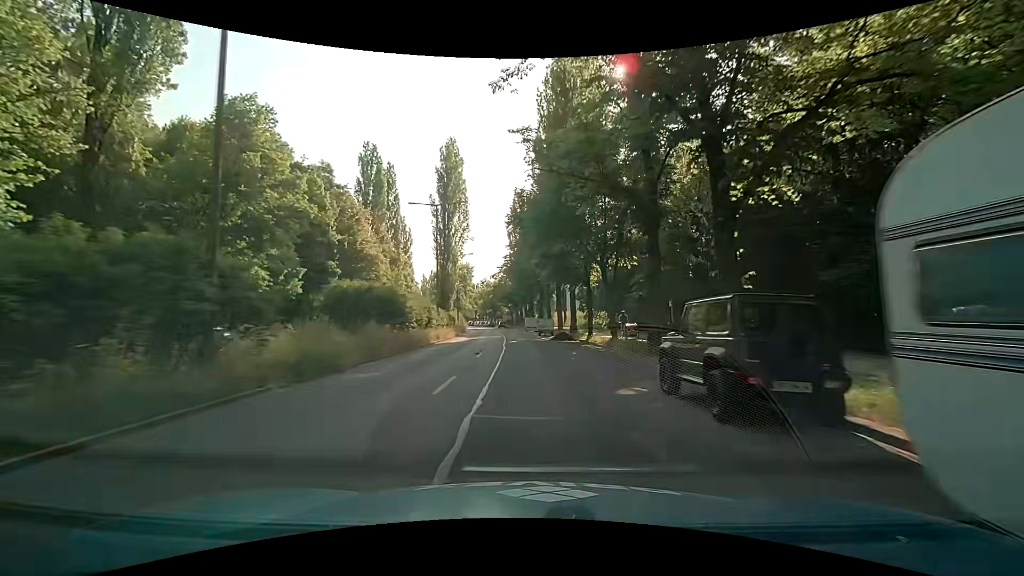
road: secondary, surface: asphalt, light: Day
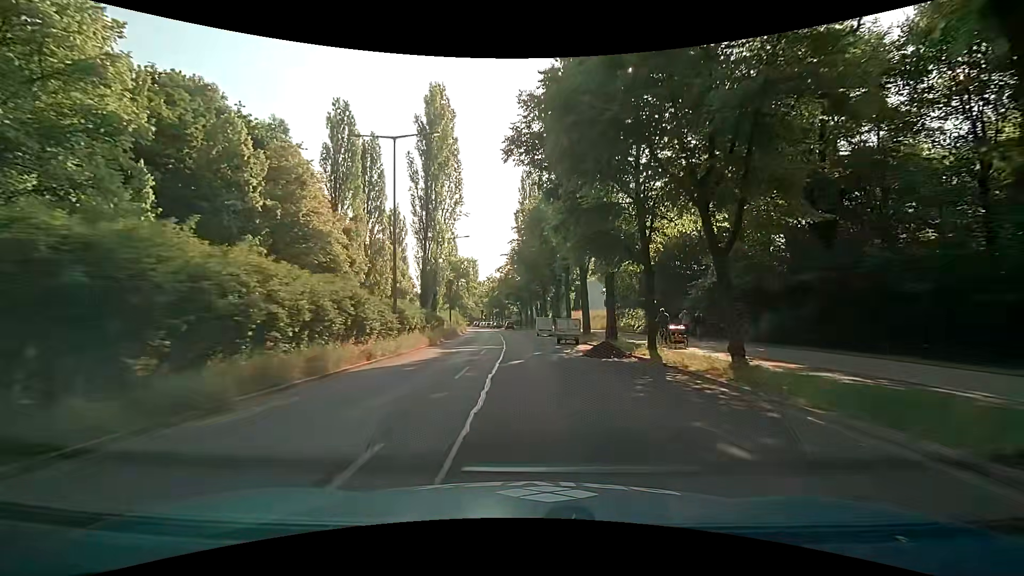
(-0.2, +15.2) m; -2°
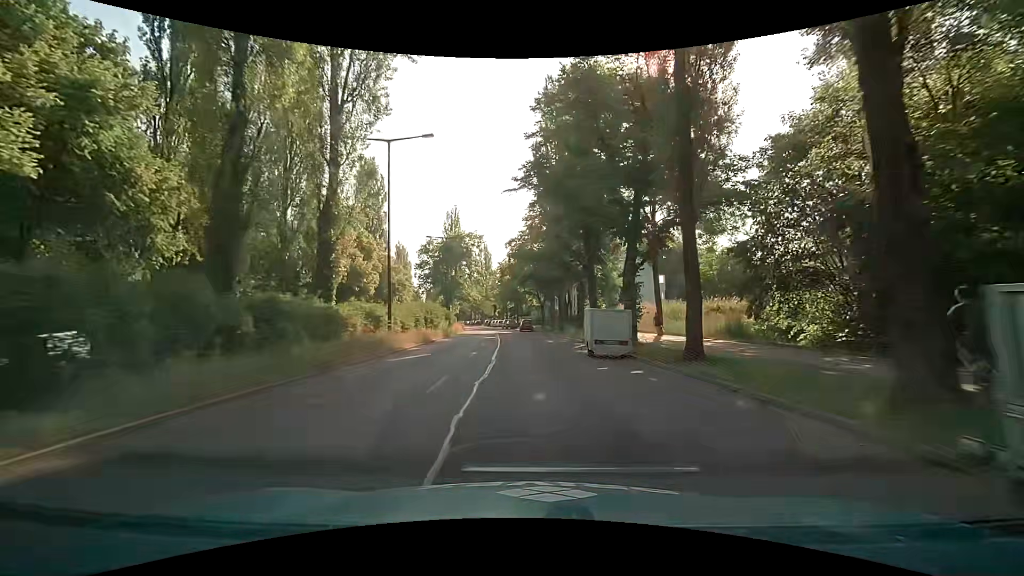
(-0.4, +29.7) m; -3°
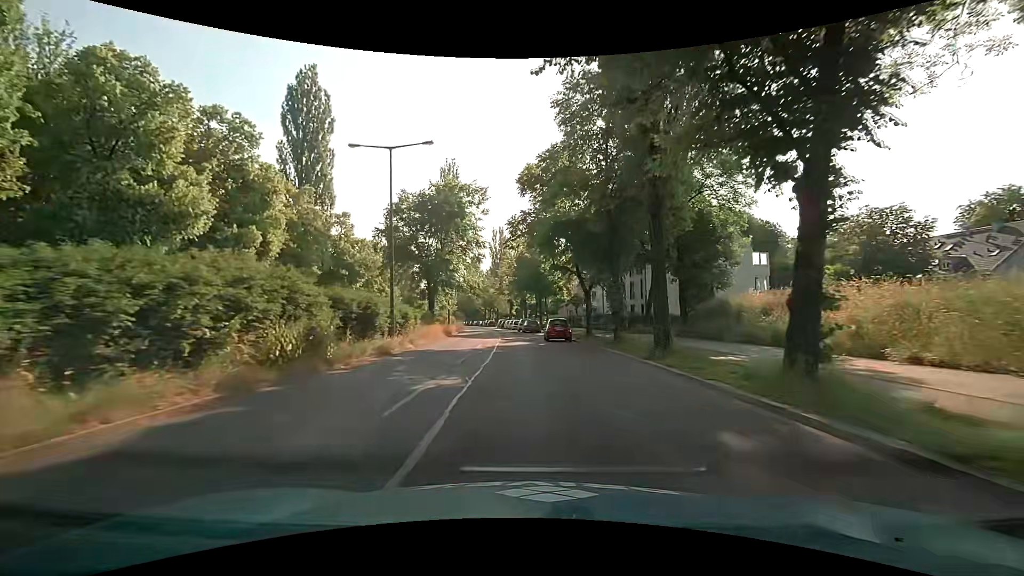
(-0.3, +29.3) m; -3°
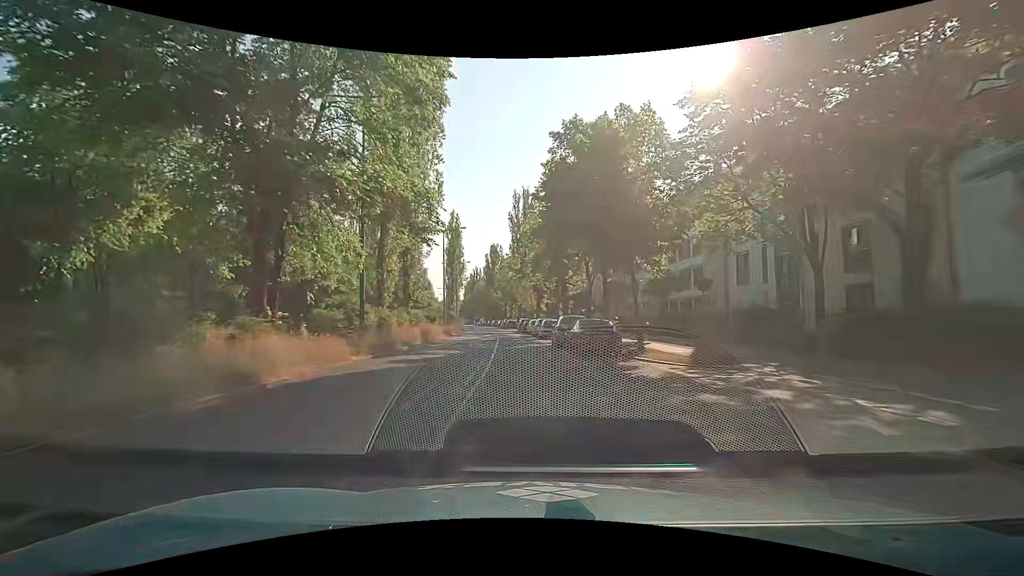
(-0.6, +35.9) m; -3°
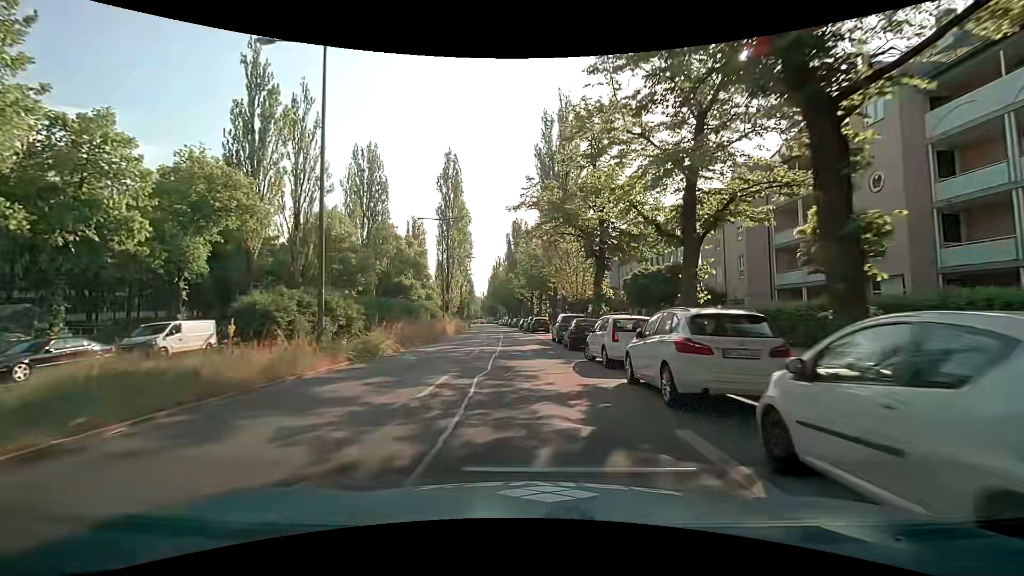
(-0.8, +34.7) m; -3°
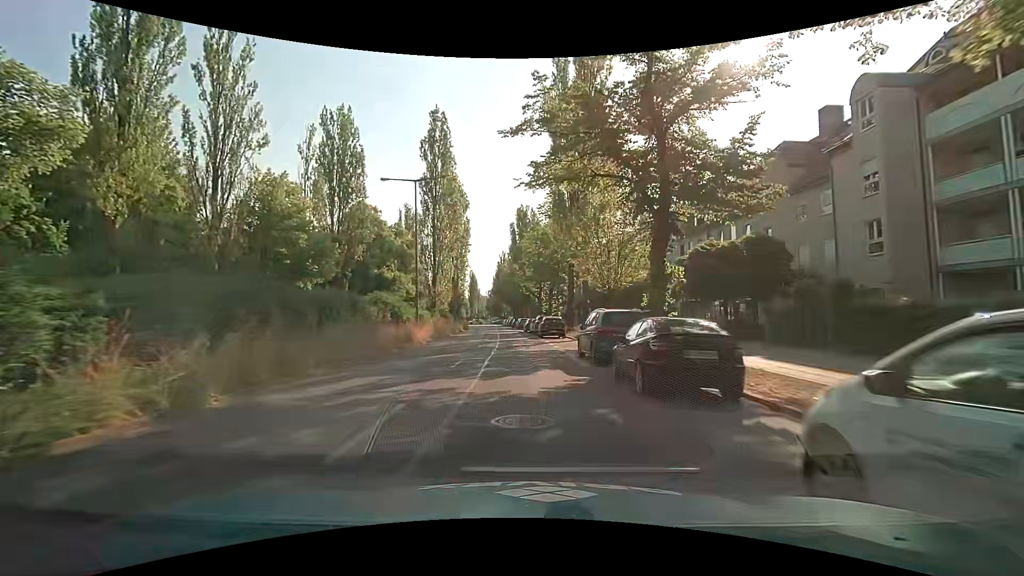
(+0.2, +12.9) m; 0°
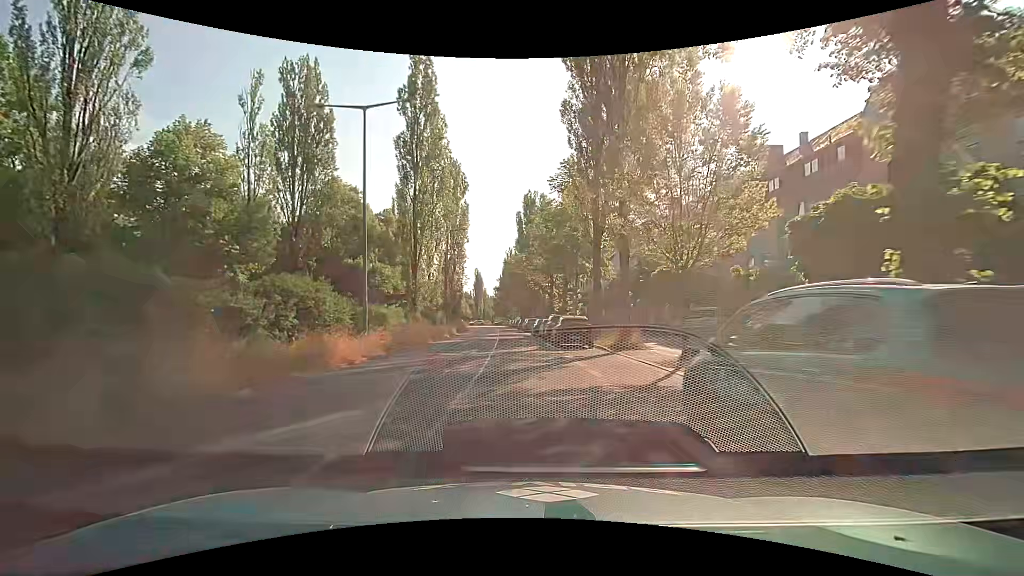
(-0.1, +11.5) m; -1°
